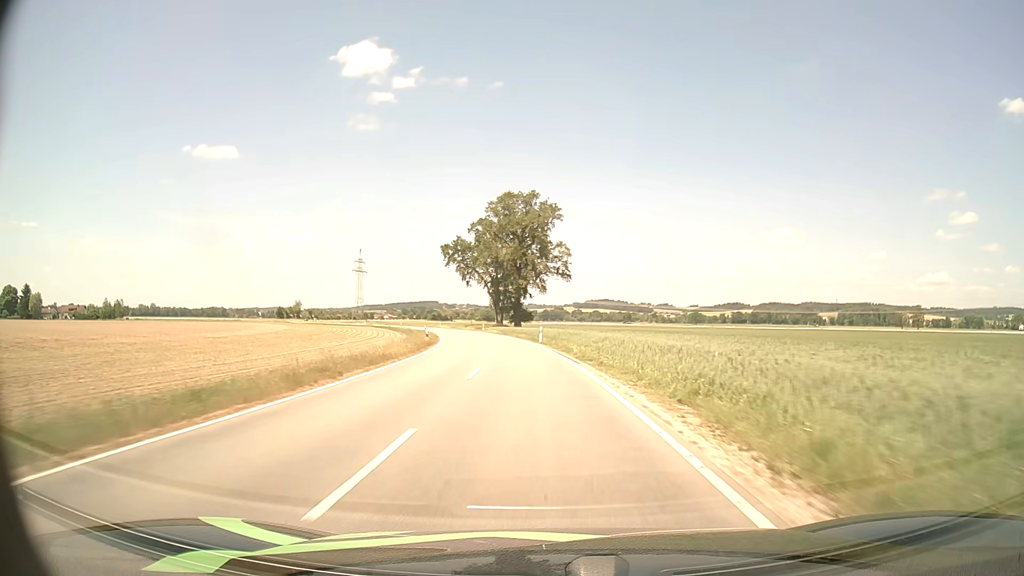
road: tertiary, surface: asphalt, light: Day
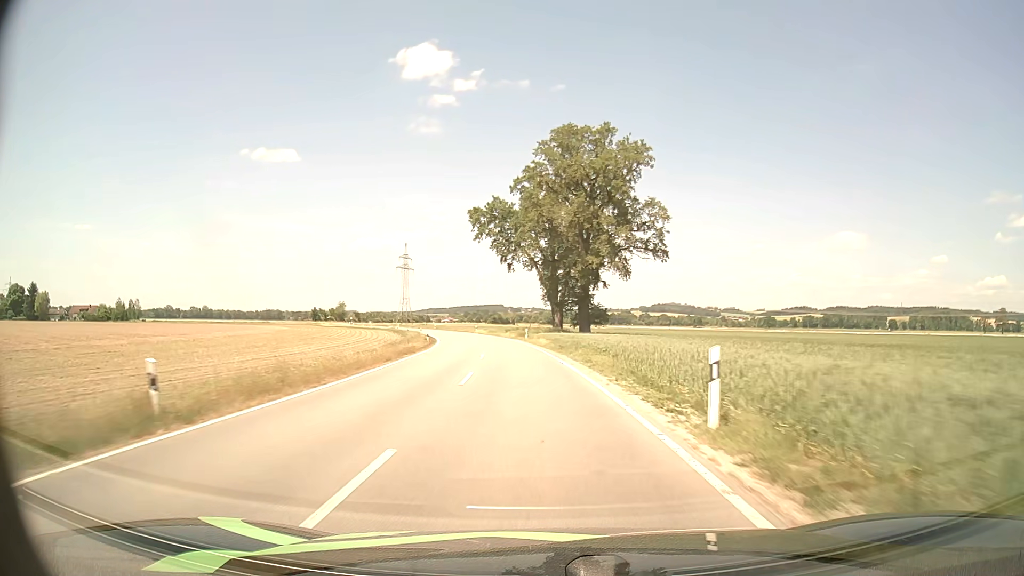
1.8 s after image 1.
(-1.7, +37.9) m; -5°
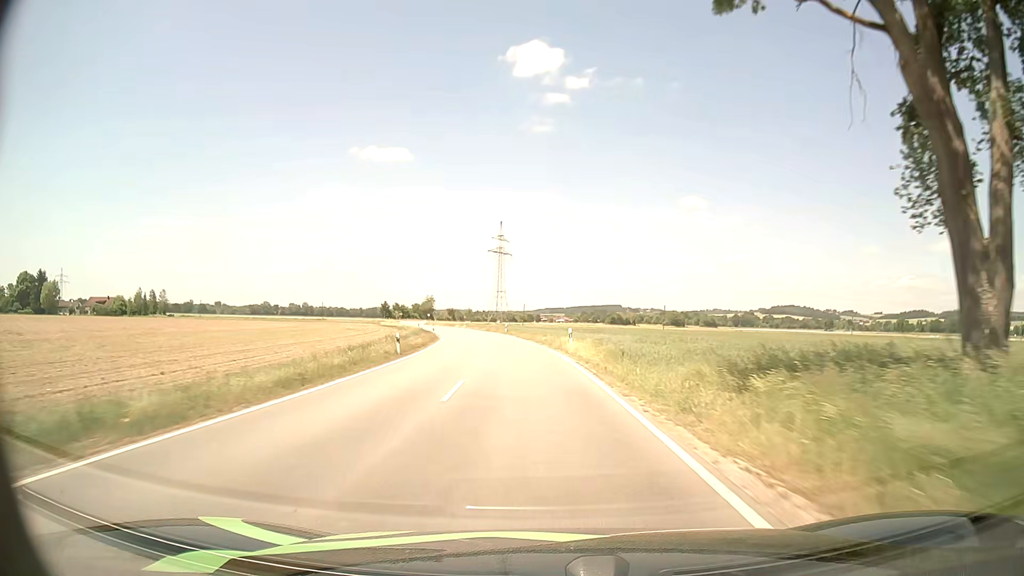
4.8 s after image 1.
(-5.7, +63.9) m; -10°
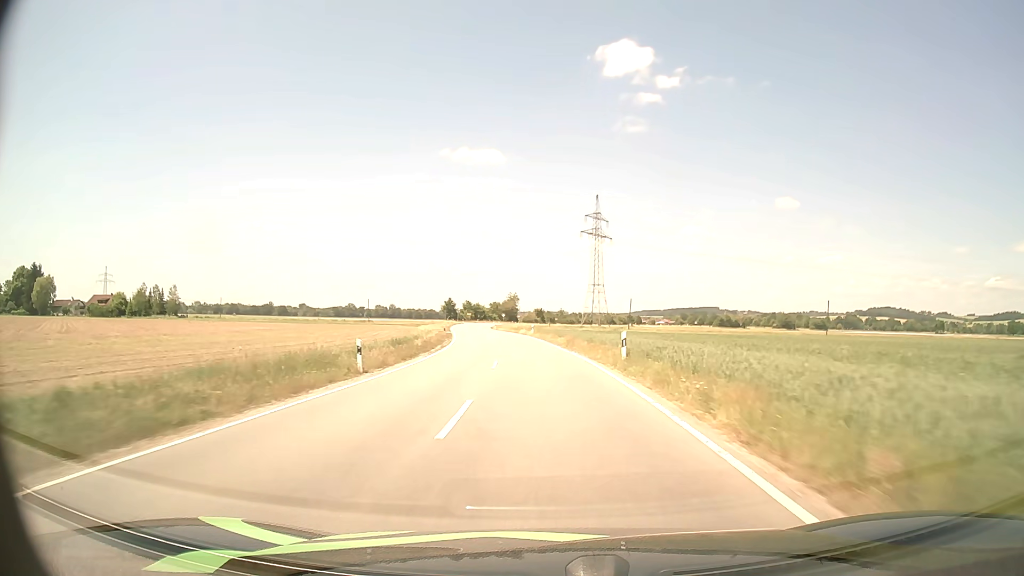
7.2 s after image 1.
(-3.7, +52.4) m; -8°
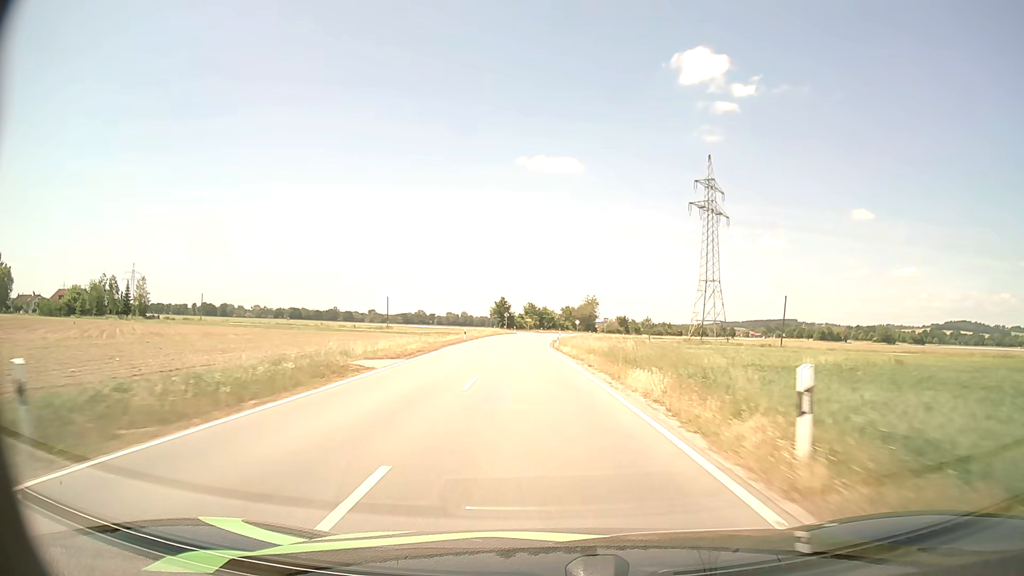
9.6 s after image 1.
(-2.9, +54.3) m; -6°
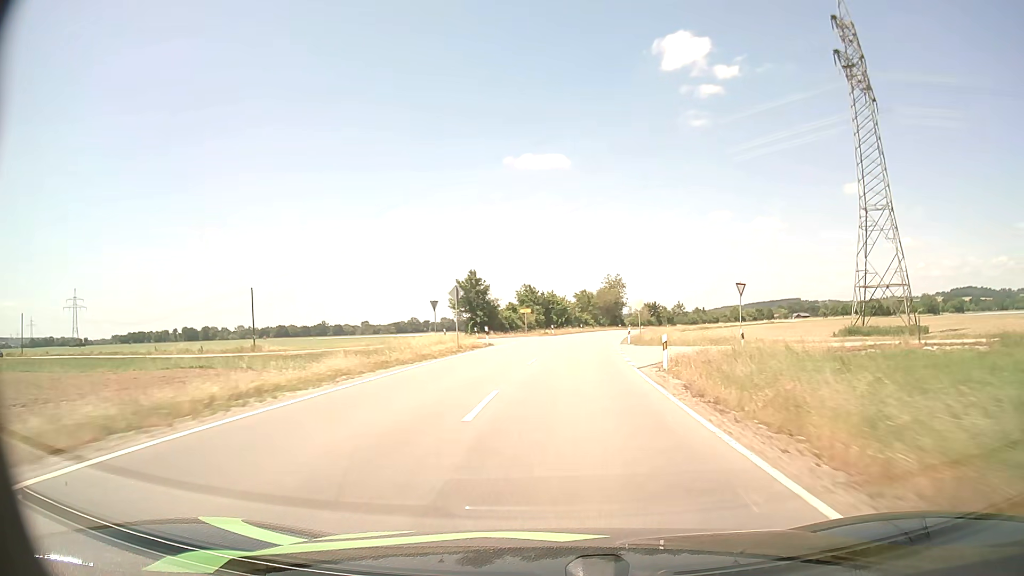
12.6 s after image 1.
(-1.8, +66.0) m; 0°
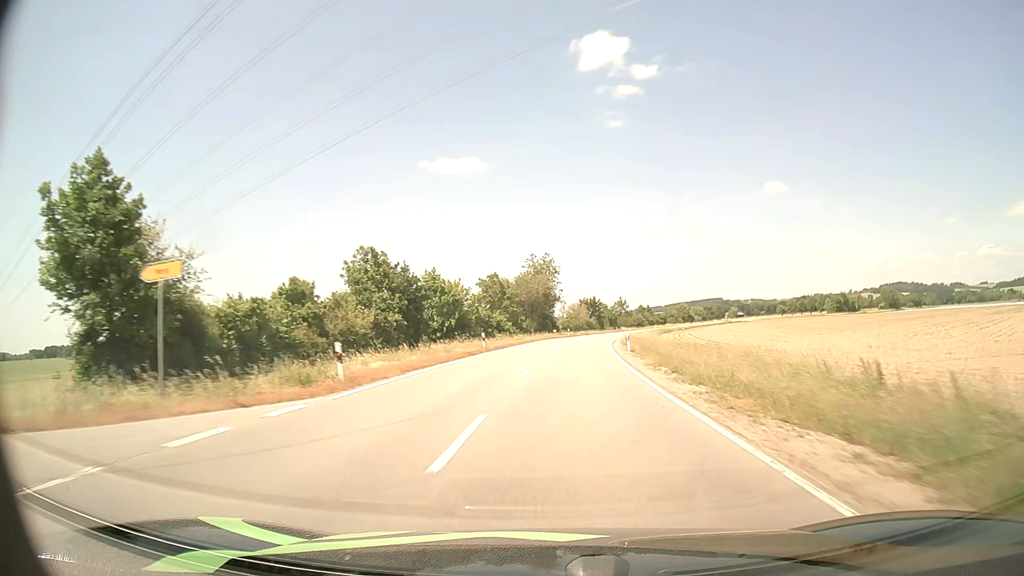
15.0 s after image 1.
(+3.2, +51.6) m; +7°
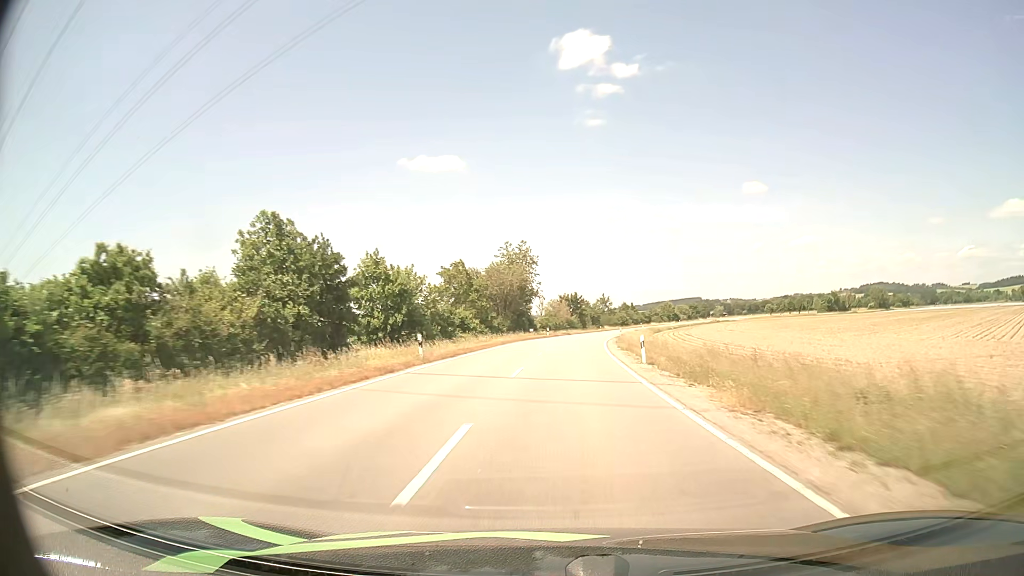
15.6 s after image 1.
(+0.2, +13.3) m; +2°
(0, +10) (0, +20) (+1, +30) (+2, +40) (+3, +50) (+4, +60) (+5, +70) (+6, +80) (+8, +90) (+10, +99) m
